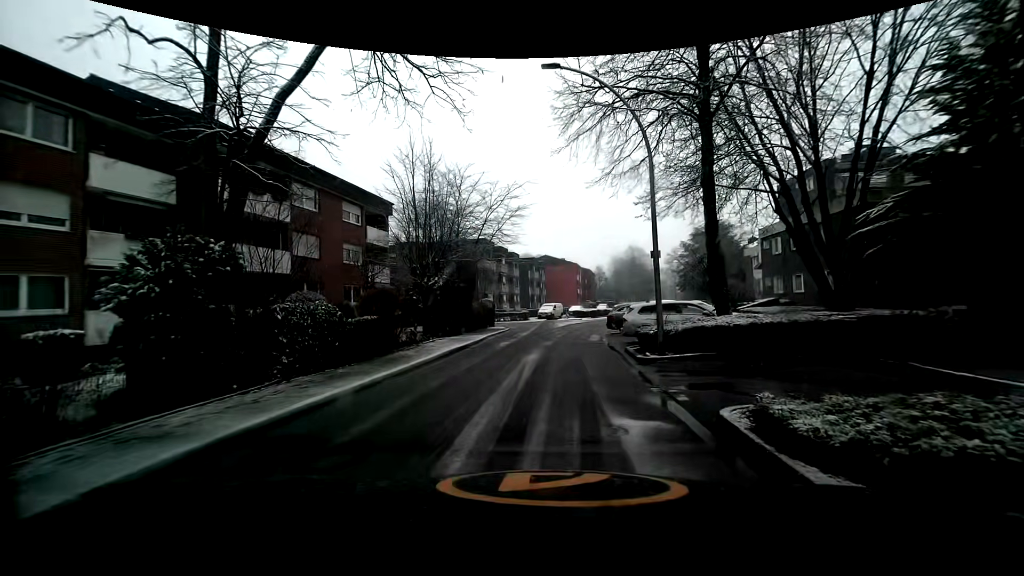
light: Day
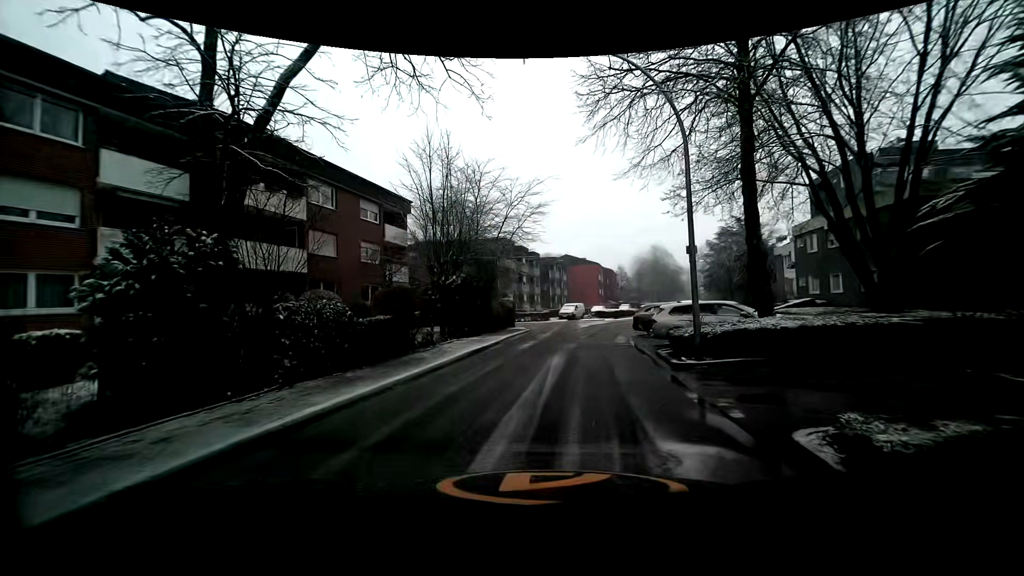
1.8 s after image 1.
(0.0, +1.0) m; 0°
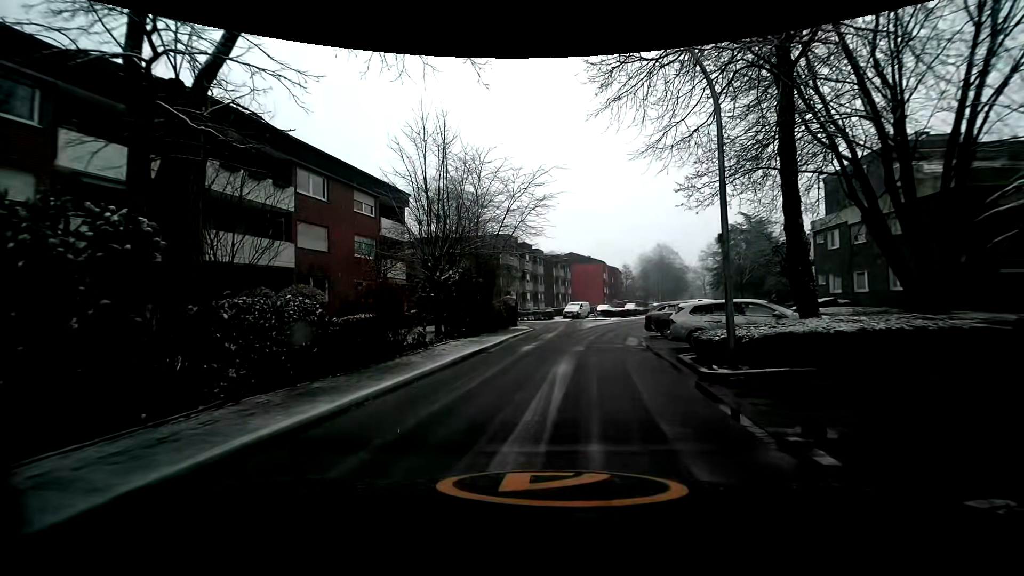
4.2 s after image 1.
(0.0, +1.7) m; 0°
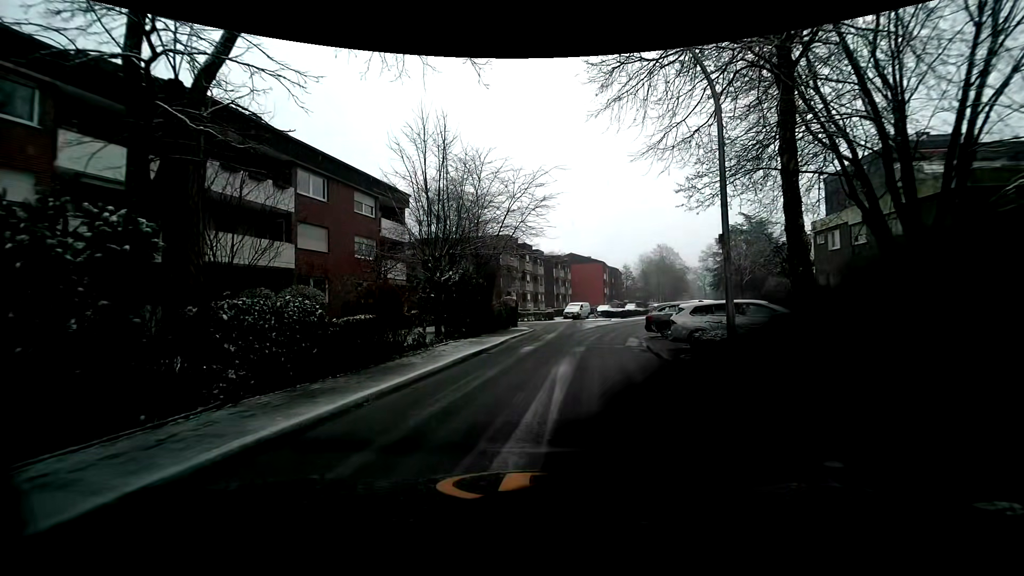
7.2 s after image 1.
(0.0, +0.1) m; 0°
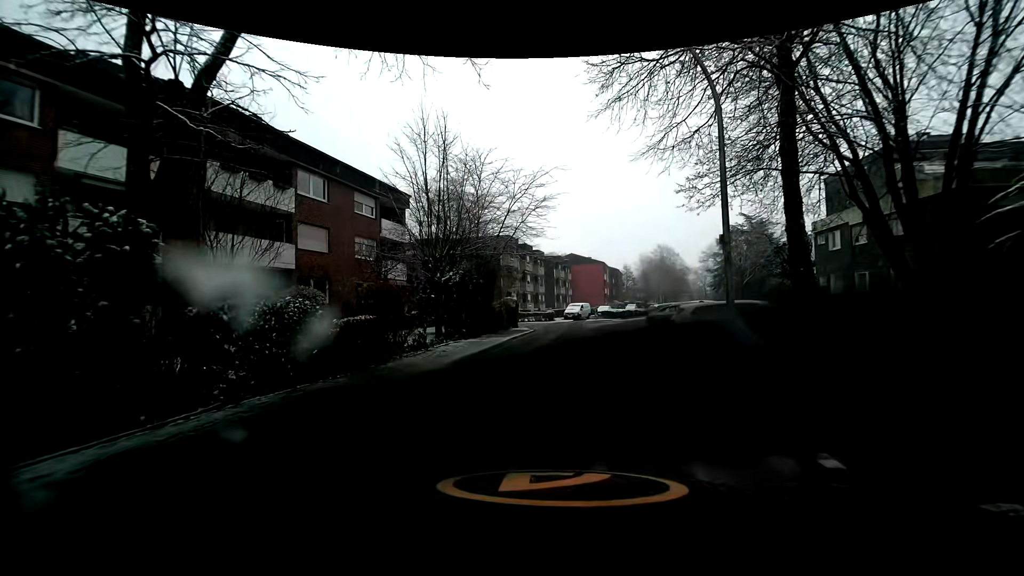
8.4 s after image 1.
(0.0, 0.0) m; 0°
